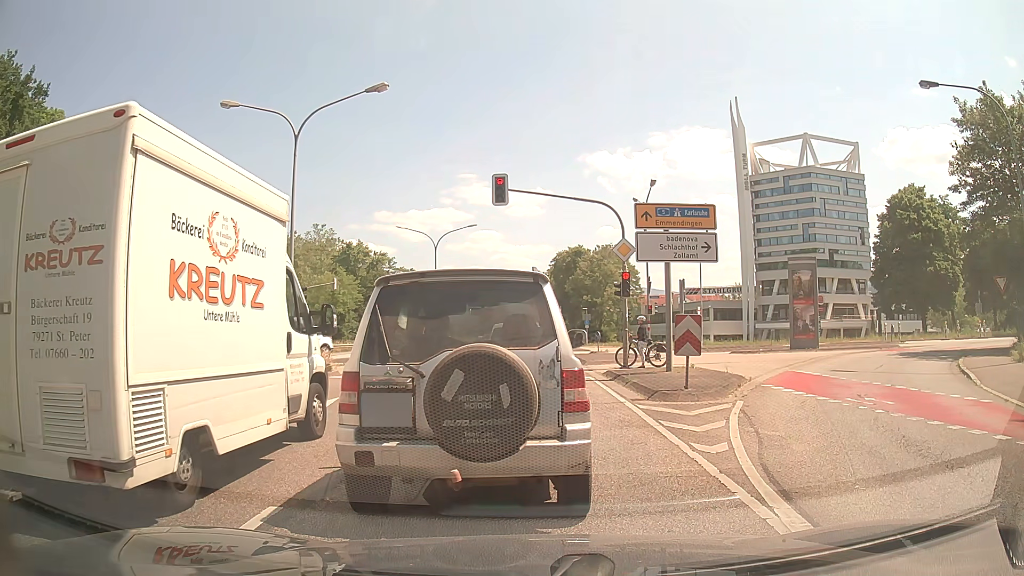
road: primary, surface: asphalt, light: Day
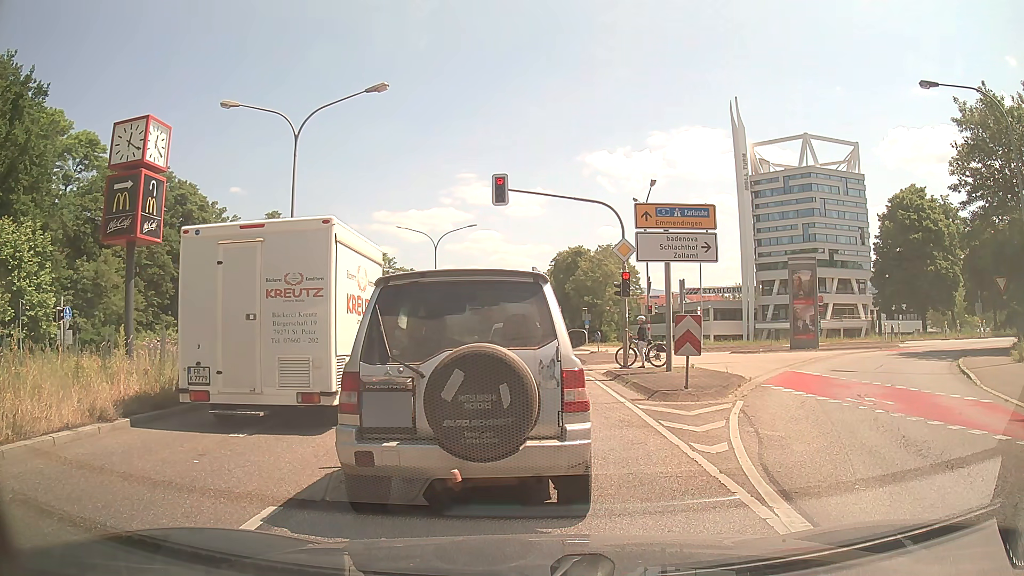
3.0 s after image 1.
(0.0, 0.0) m; 0°
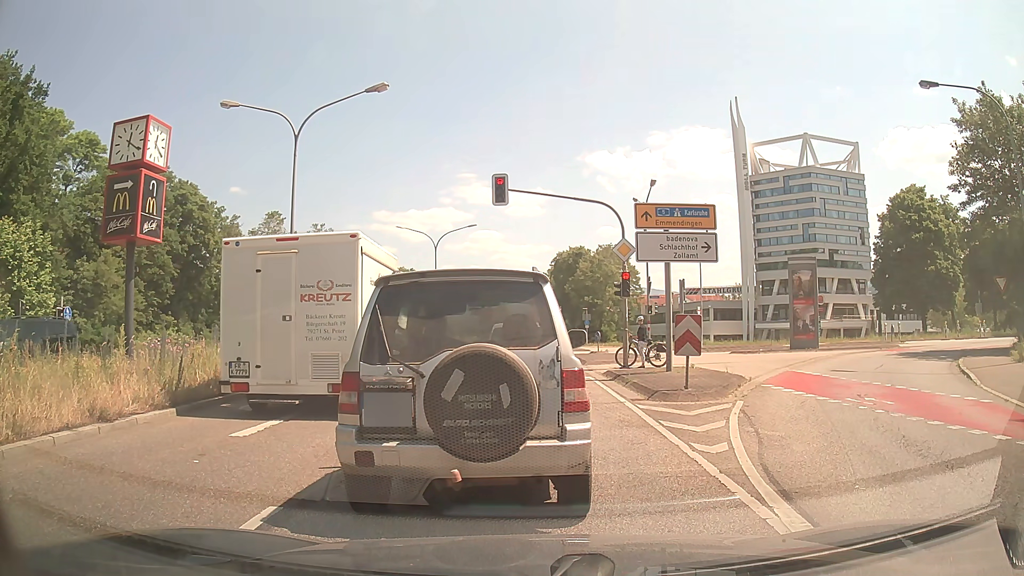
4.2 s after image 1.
(0.0, 0.0) m; 0°
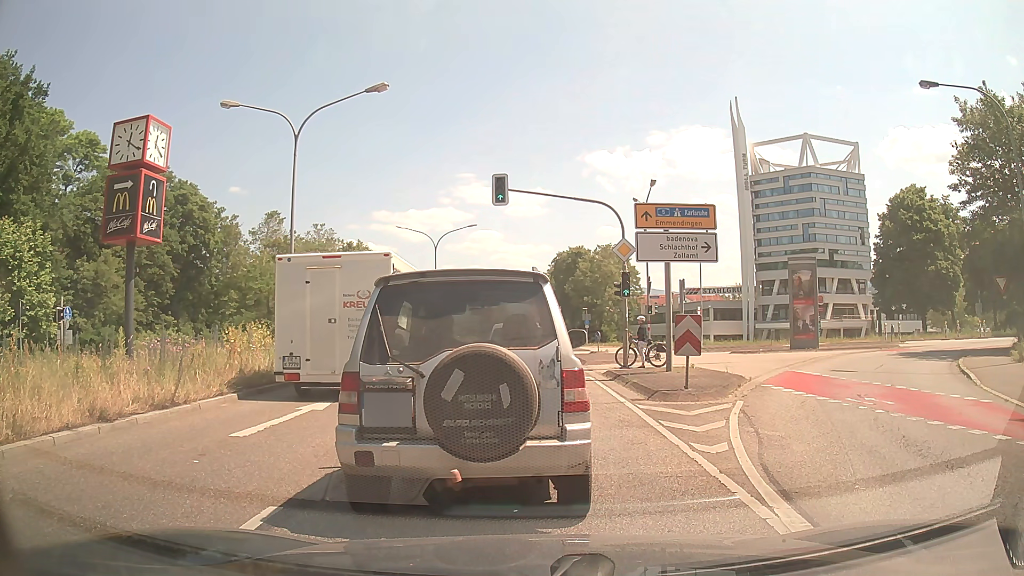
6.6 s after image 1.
(0.0, 0.0) m; 0°
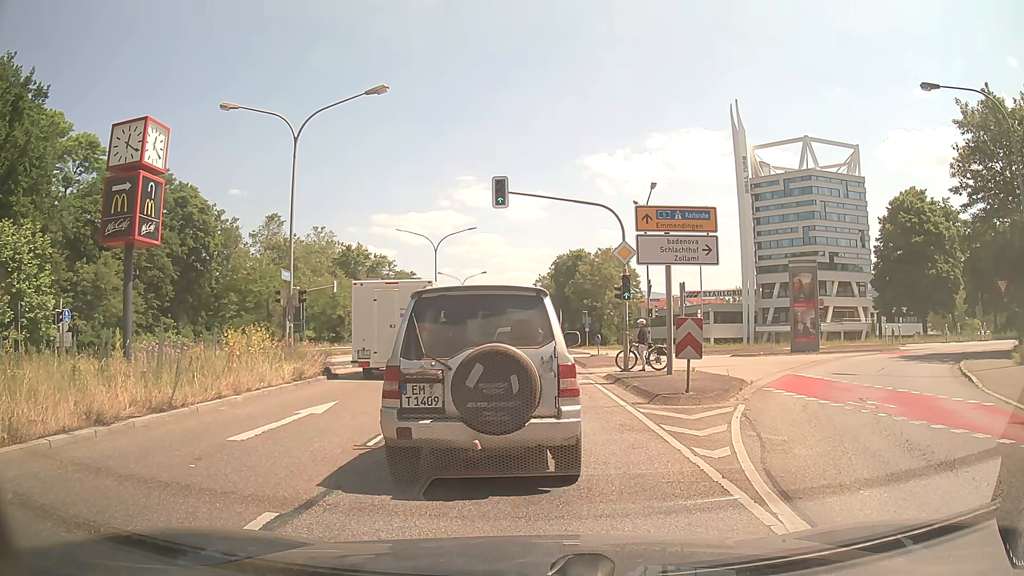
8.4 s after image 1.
(0.0, +0.1) m; 0°
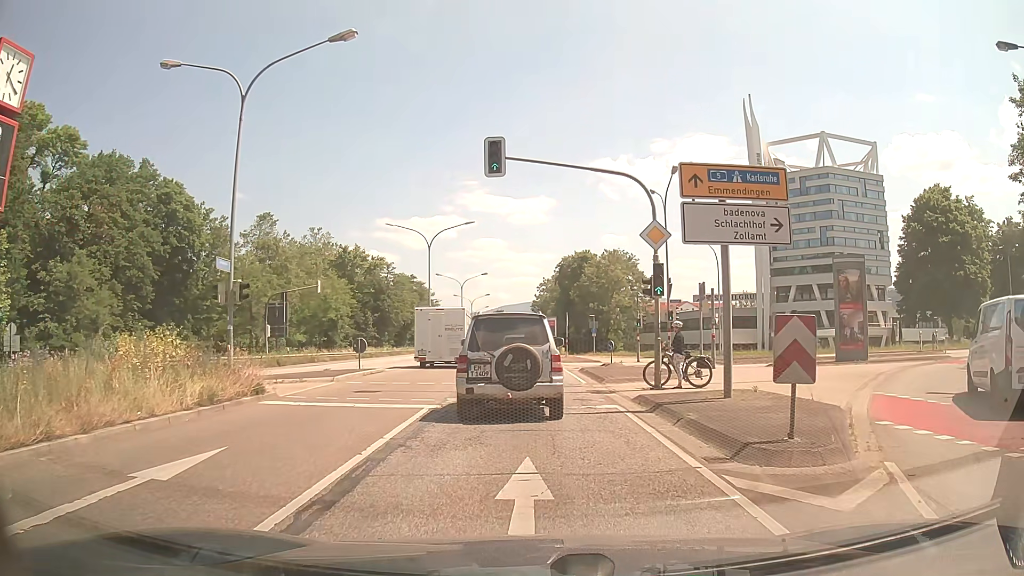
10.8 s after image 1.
(-0.1, +5.5) m; -3°
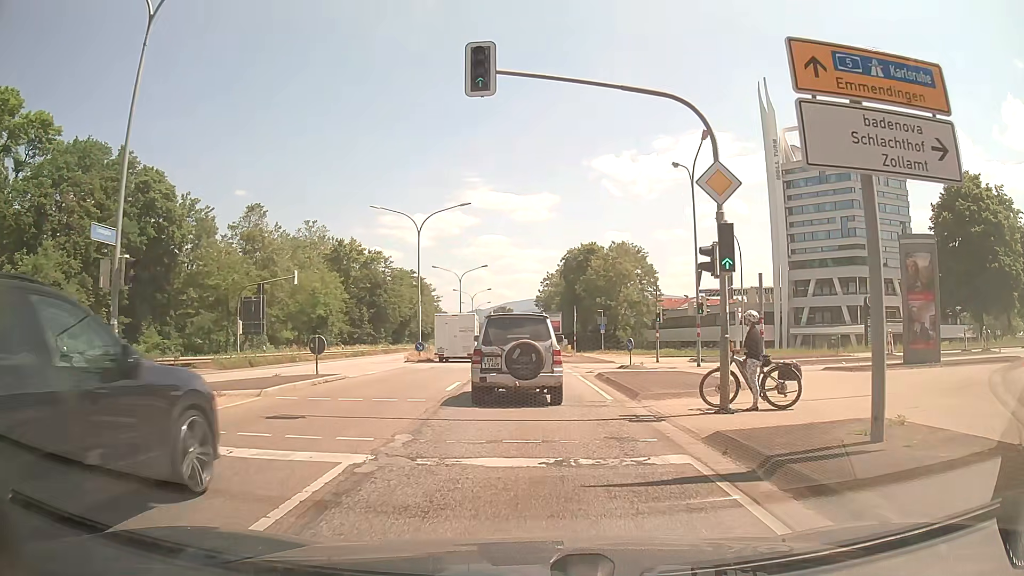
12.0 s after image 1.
(+0.2, +6.0) m; +1°
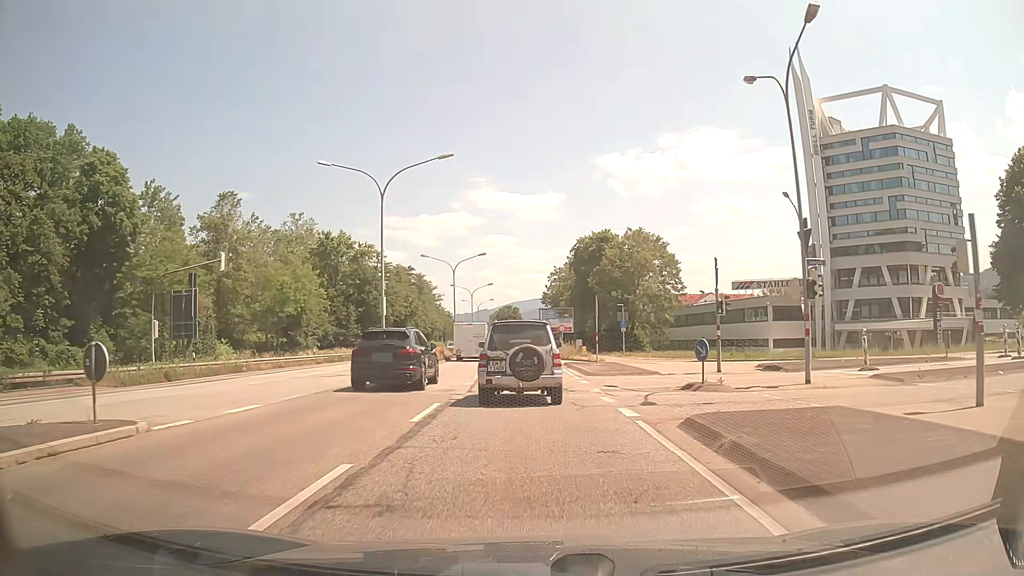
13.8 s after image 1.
(+0.2, +12.2) m; 0°
(0, +10) (0, +20) (0, +30) (0, +40) (0, +50) (0, +60) (-1, +70) (-1, +80) (-1, +90) (-2, +100) m
